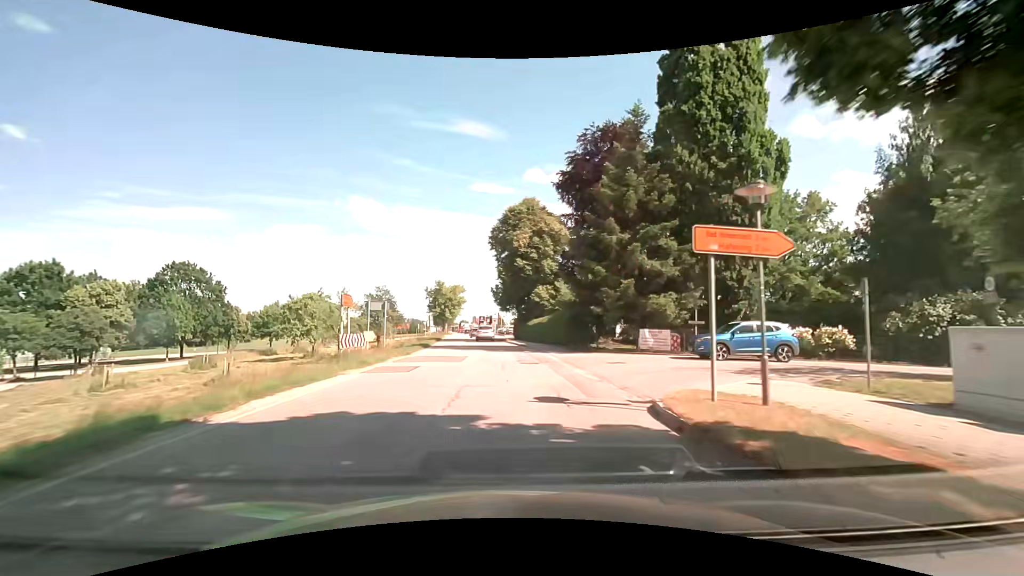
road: secondary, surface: asphalt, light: Day
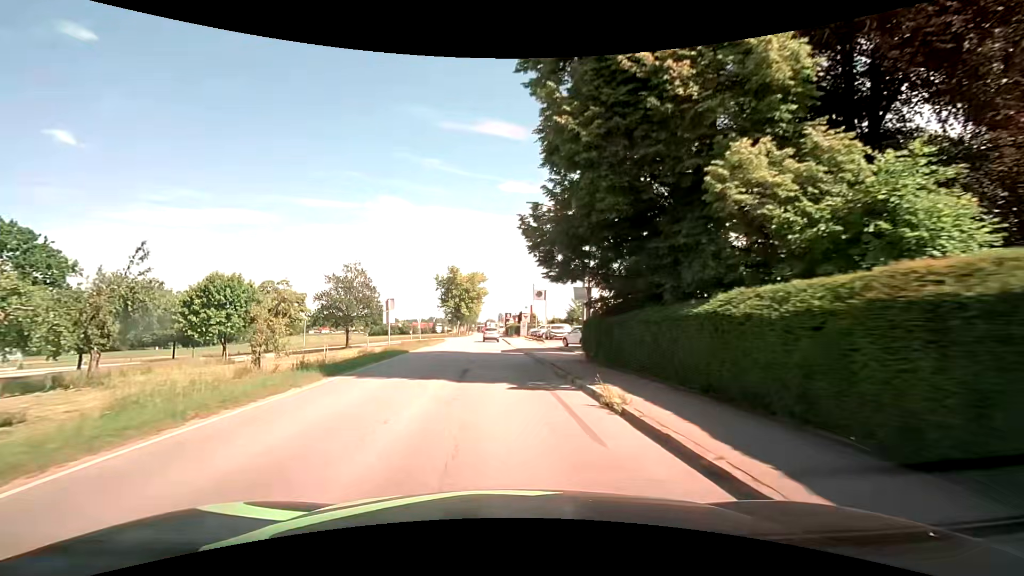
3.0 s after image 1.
(-0.6, +37.4) m; -3°
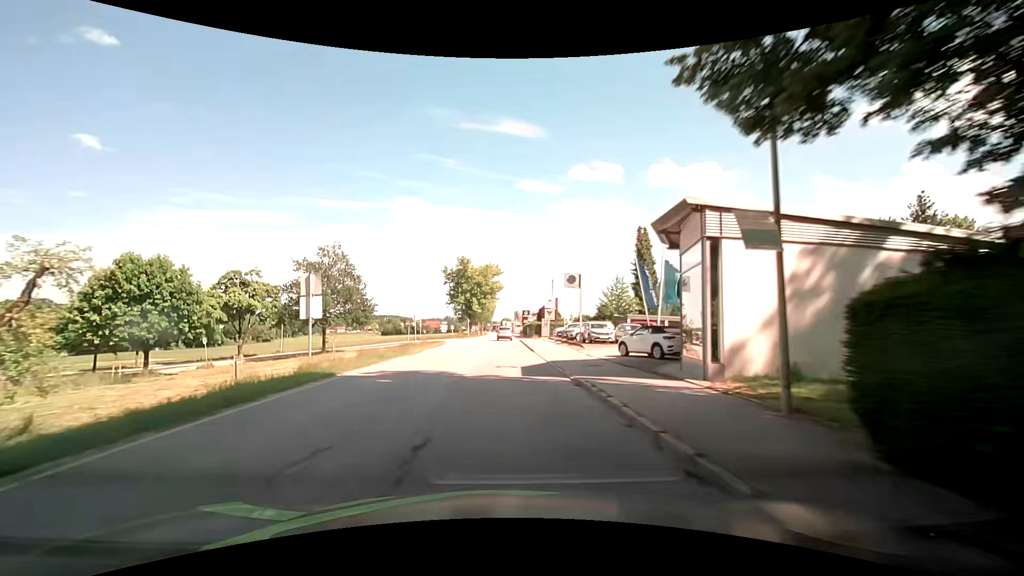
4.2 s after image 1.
(-0.3, +15.1) m; -1°
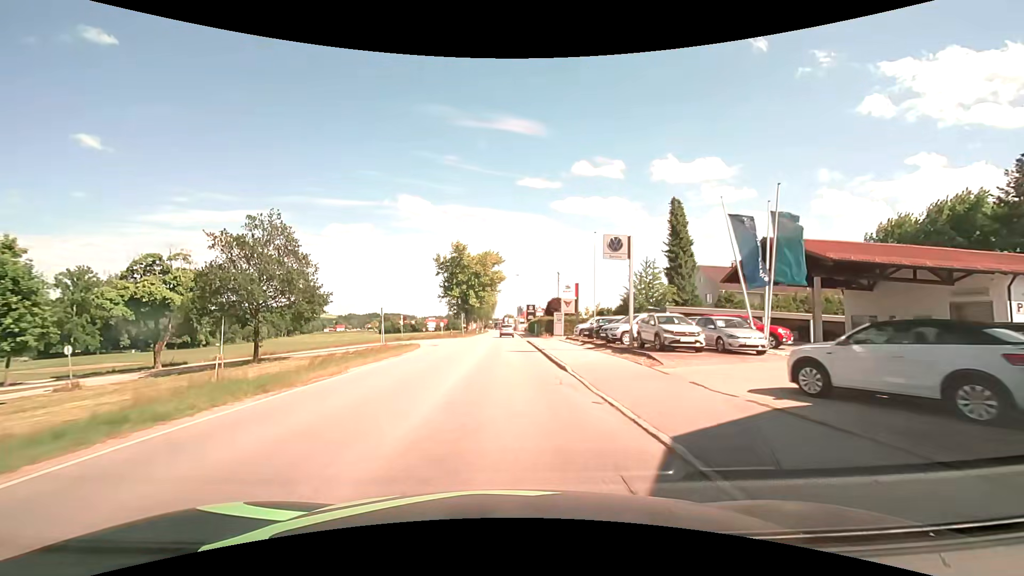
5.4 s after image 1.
(-0.2, +15.2) m; -1°
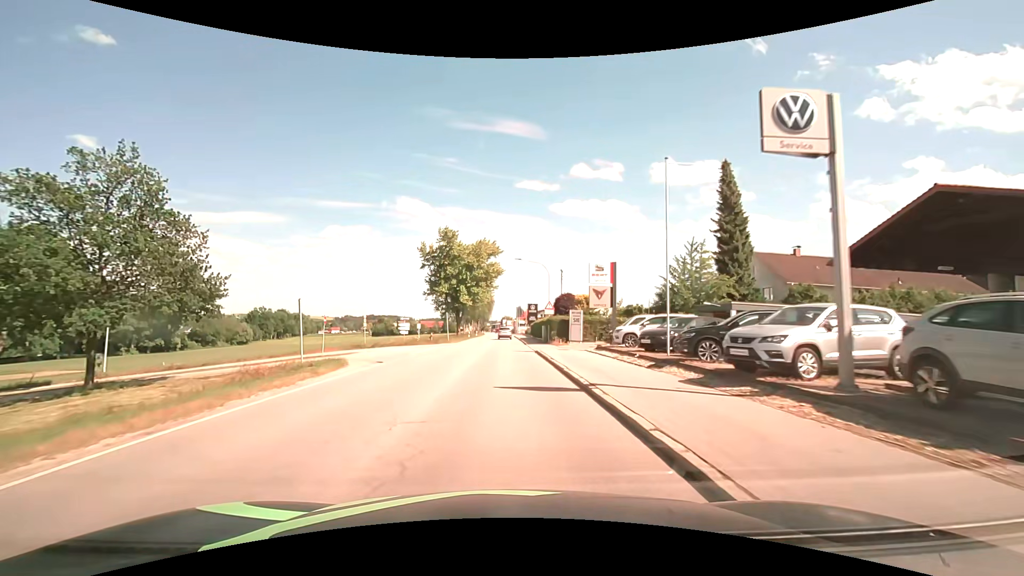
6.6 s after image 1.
(0.0, +15.3) m; 0°
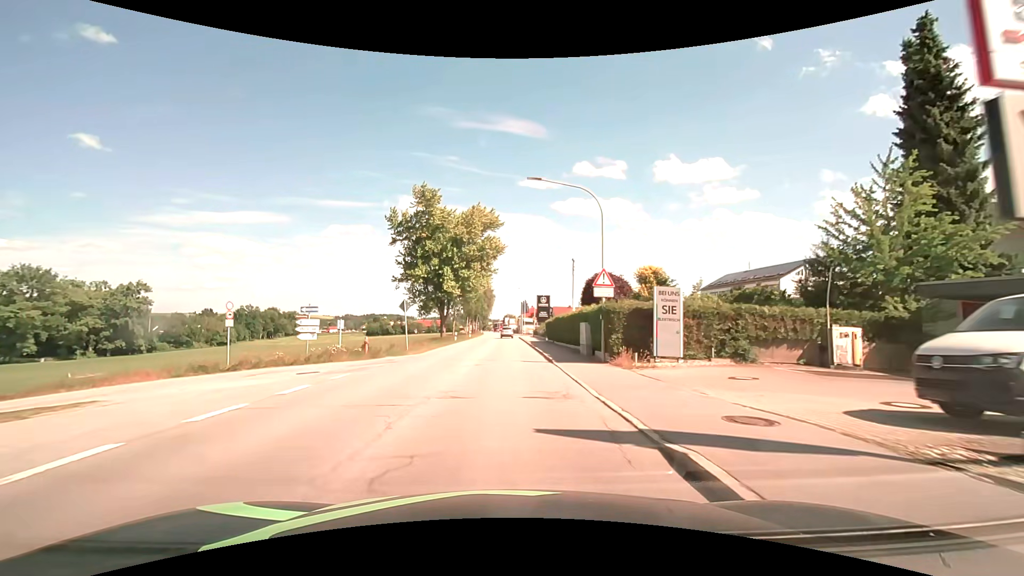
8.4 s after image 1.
(-0.1, +22.9) m; 0°
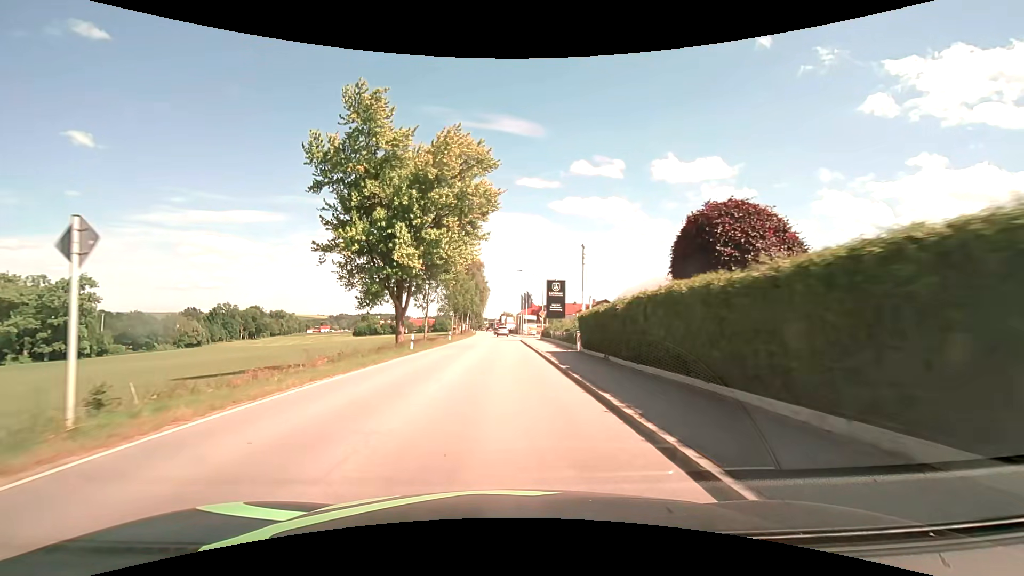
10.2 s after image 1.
(0.0, +23.0) m; 0°
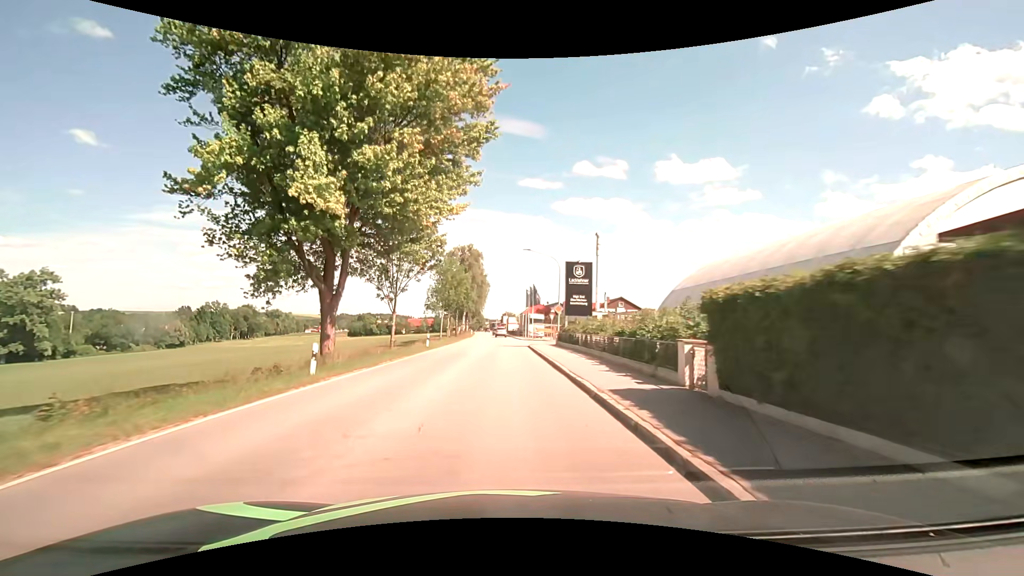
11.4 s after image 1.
(-0.1, +15.3) m; 0°
(0, +10) (0, +20) (0, +30) (-1, +40) (-1, +50) (-1, +60) (-1, +70) (-2, +80) (-2, +90) (-3, +100) m
